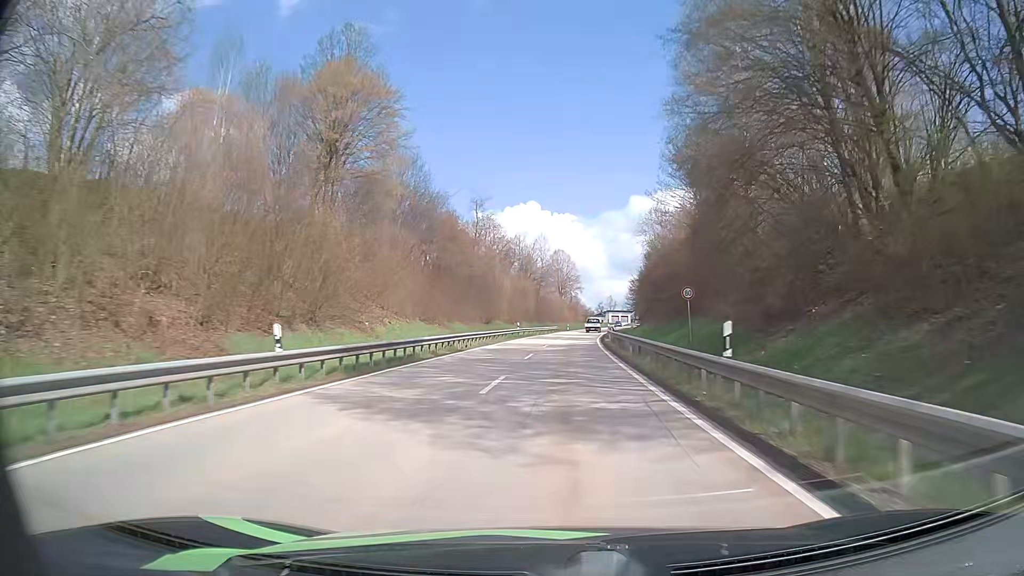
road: secondary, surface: asphalt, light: Day
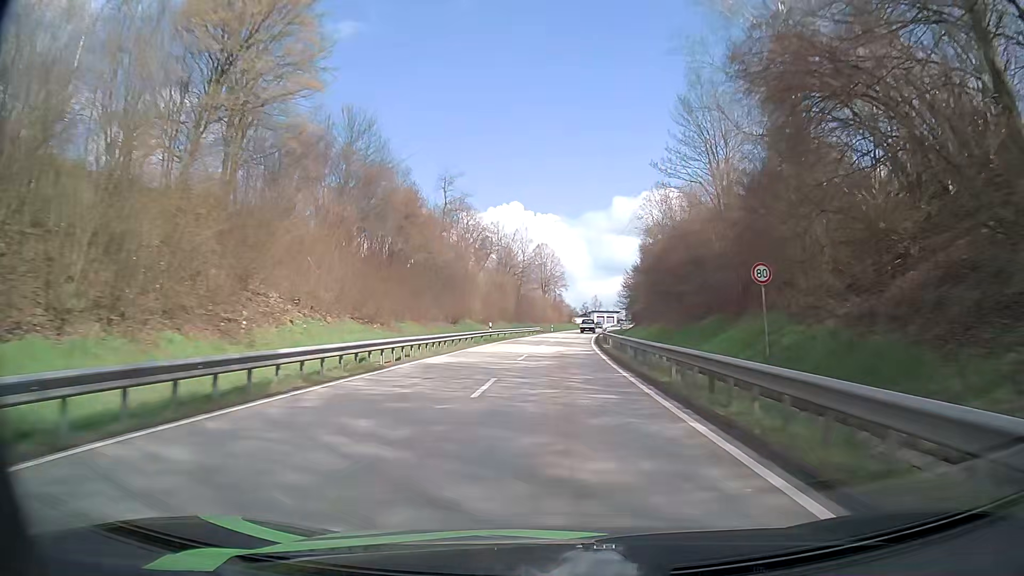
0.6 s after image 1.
(0.0, +13.1) m; +1°
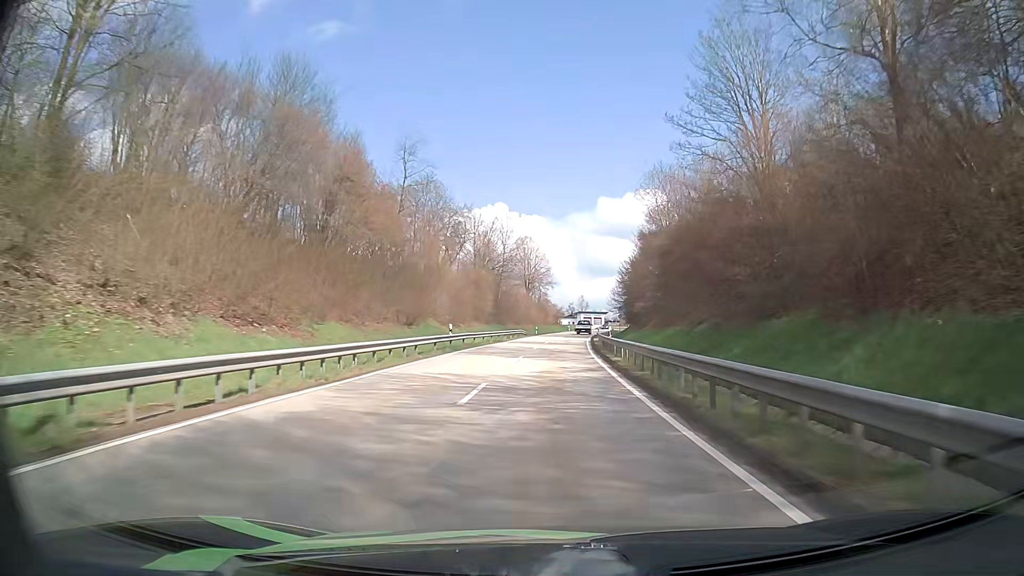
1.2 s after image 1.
(+0.2, +13.1) m; +2°
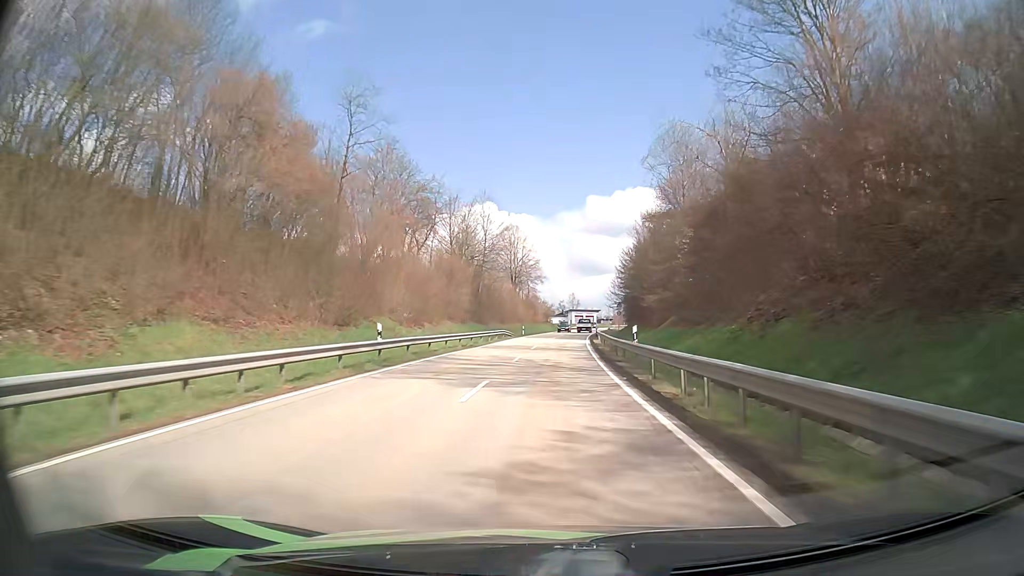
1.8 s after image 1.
(+0.1, +13.0) m; +1°
